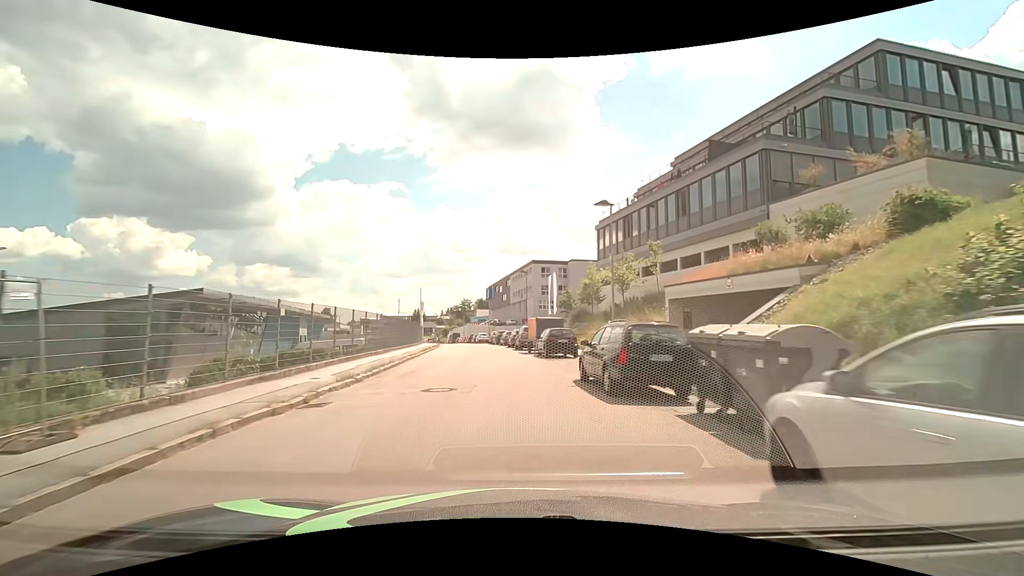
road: residential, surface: asphalt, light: Day
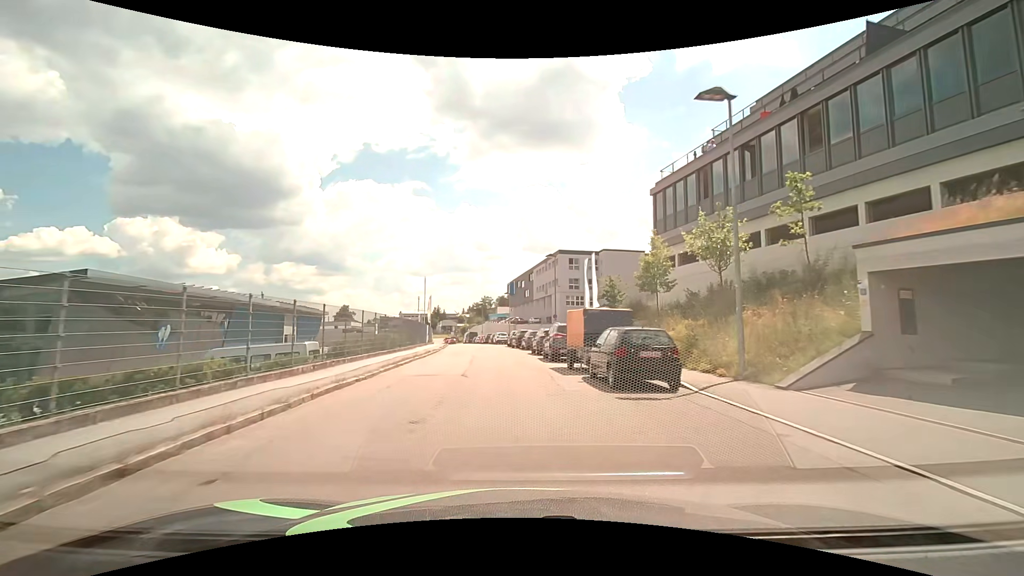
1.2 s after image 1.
(-0.2, +12.2) m; -2°
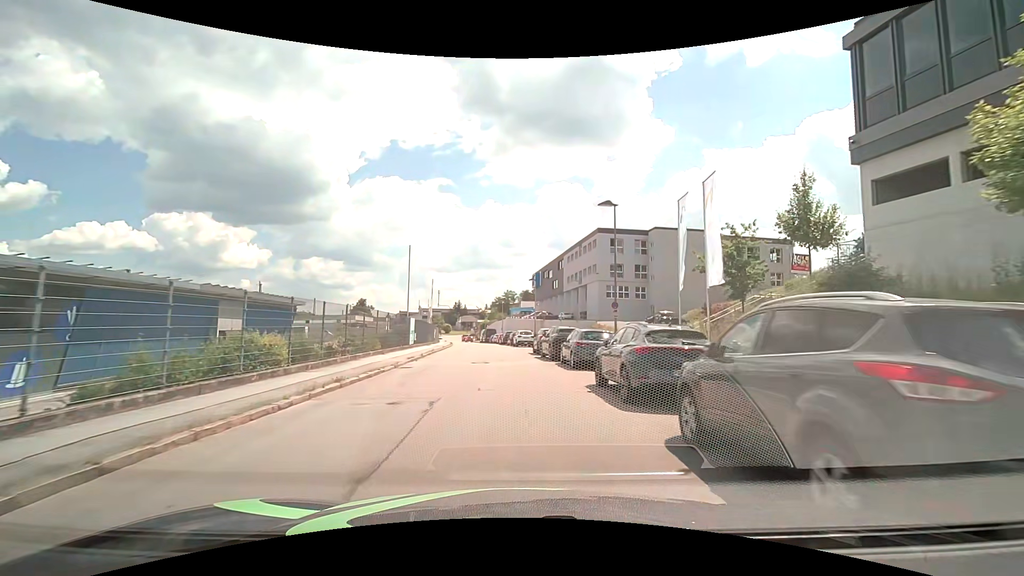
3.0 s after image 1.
(-0.5, +18.4) m; -3°
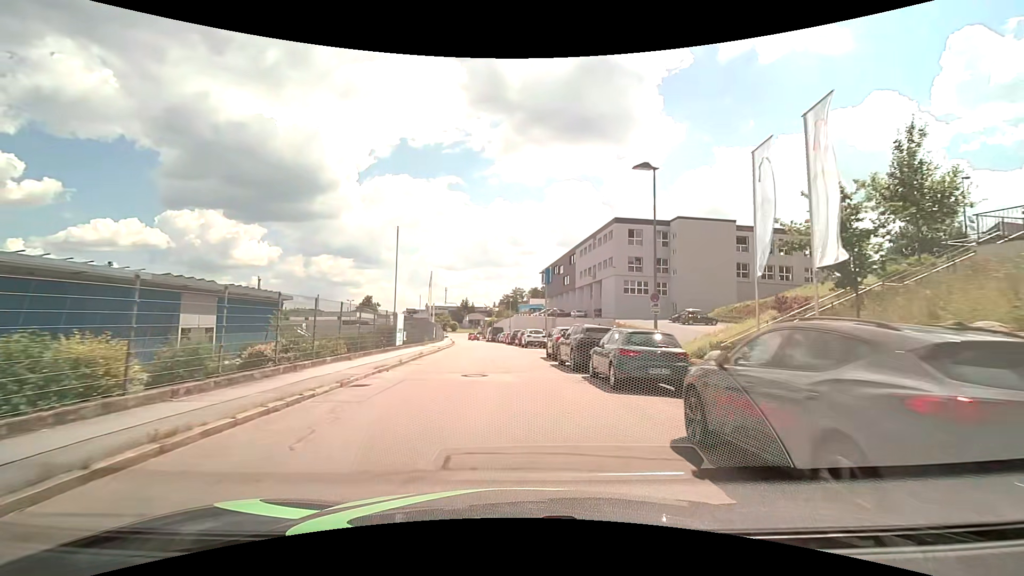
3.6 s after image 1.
(0.0, +6.1) m; -1°
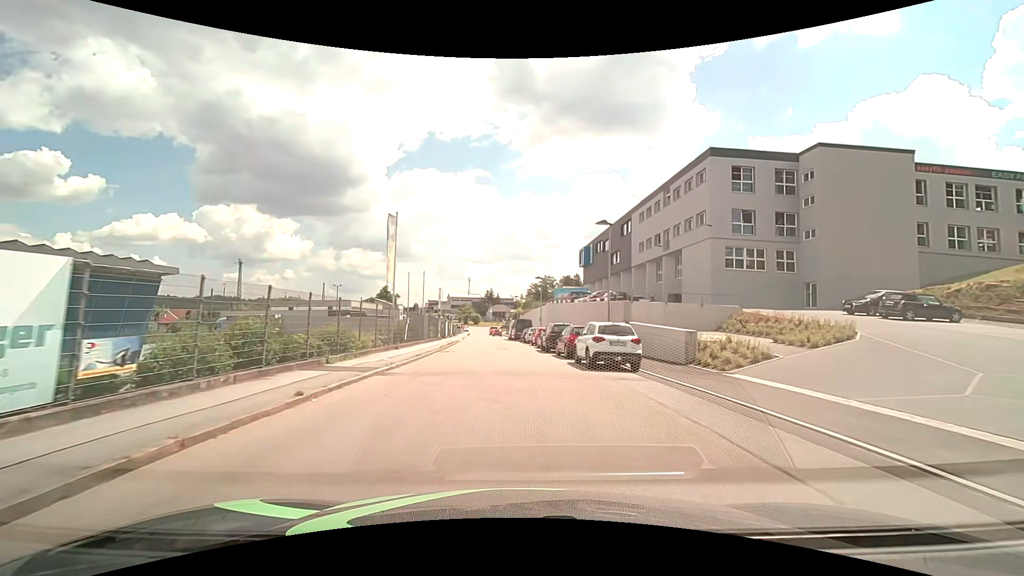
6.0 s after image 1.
(-1.0, +24.3) m; -3°
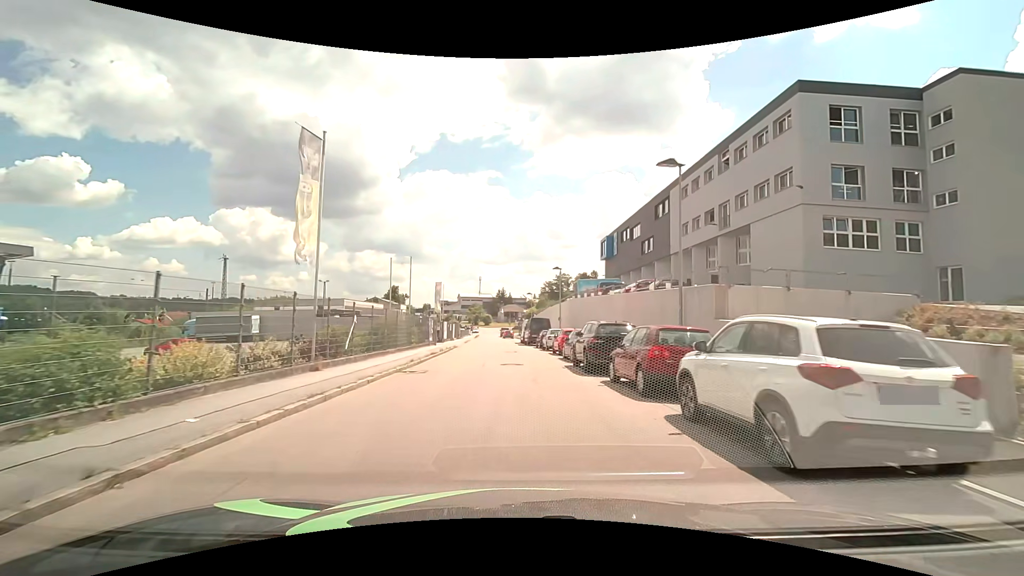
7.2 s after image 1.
(-0.2, +11.5) m; -2°
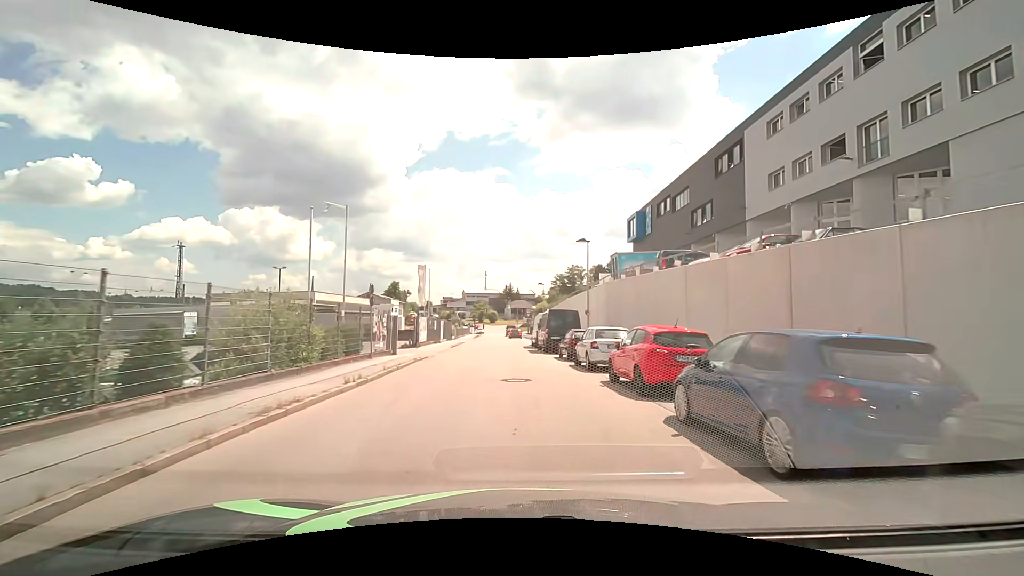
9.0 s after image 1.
(-0.2, +16.1) m; -1°
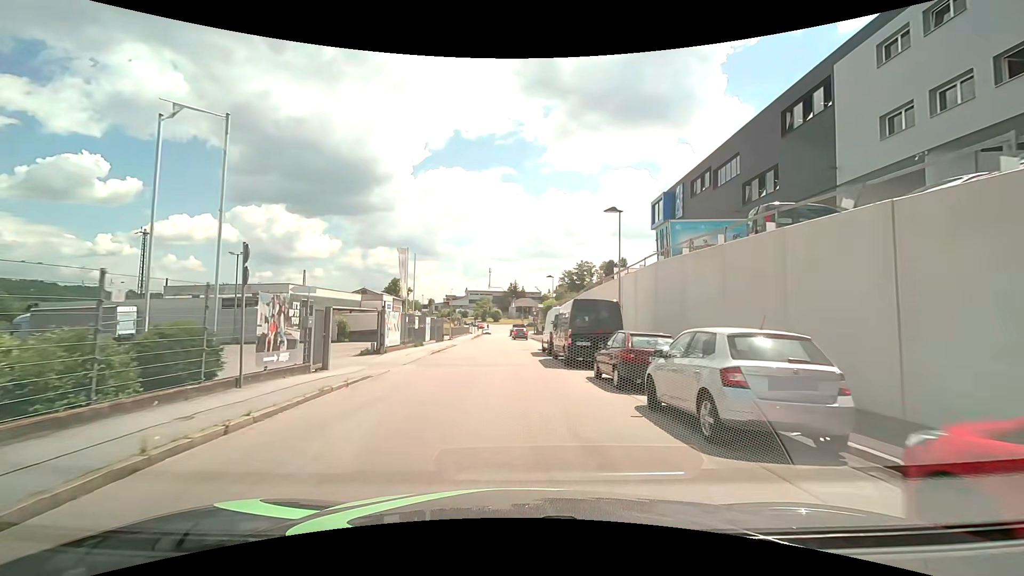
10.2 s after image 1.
(-0.1, +10.0) m; 0°
